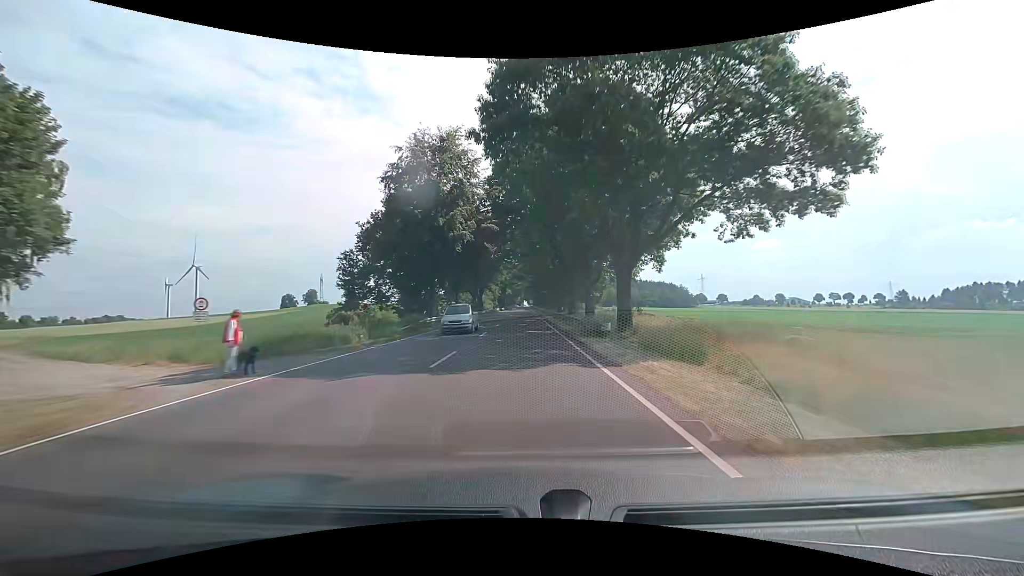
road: primary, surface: asphalt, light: Day
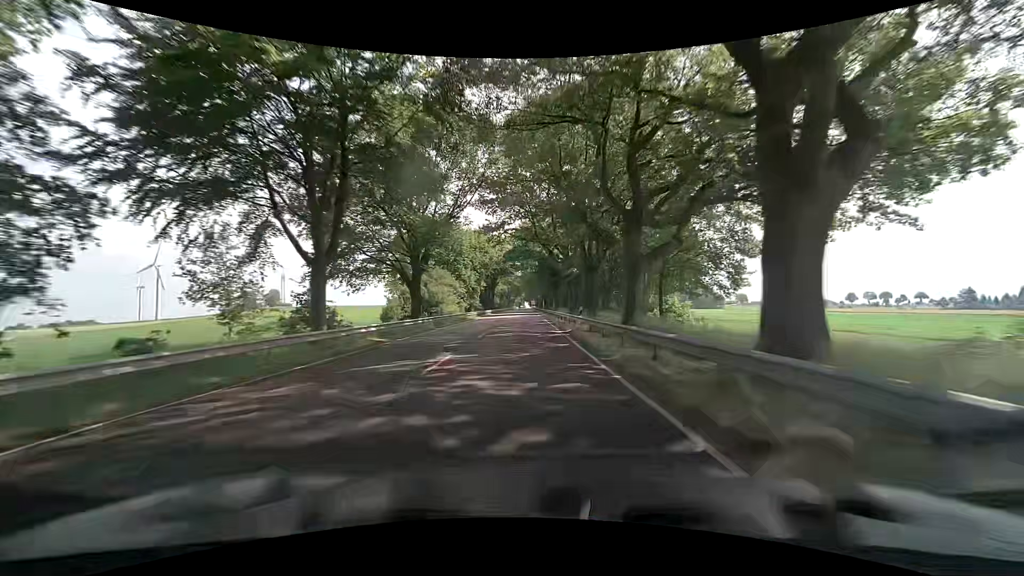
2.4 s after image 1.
(-0.1, +61.4) m; -1°
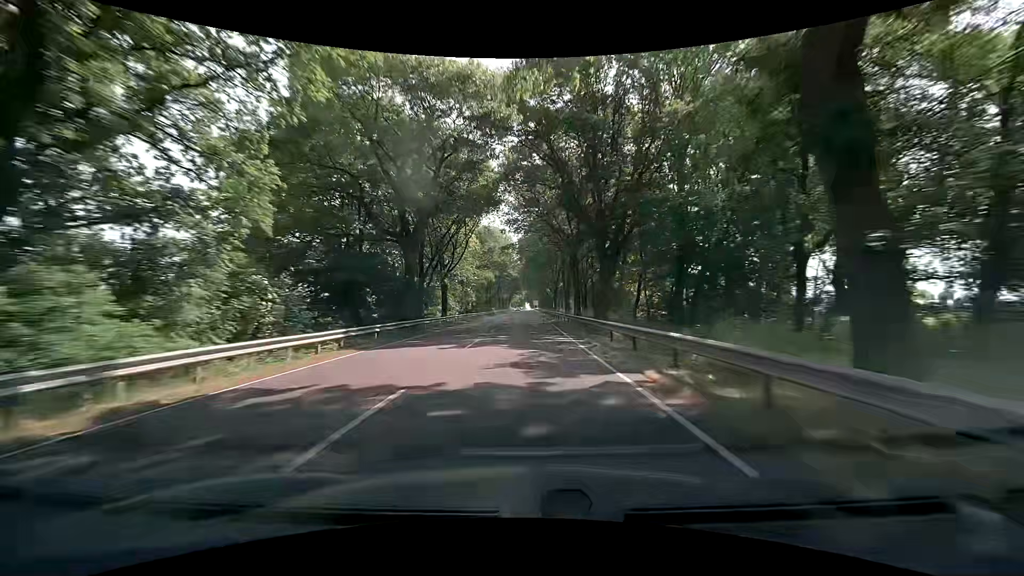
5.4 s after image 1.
(+0.8, +77.8) m; +1°
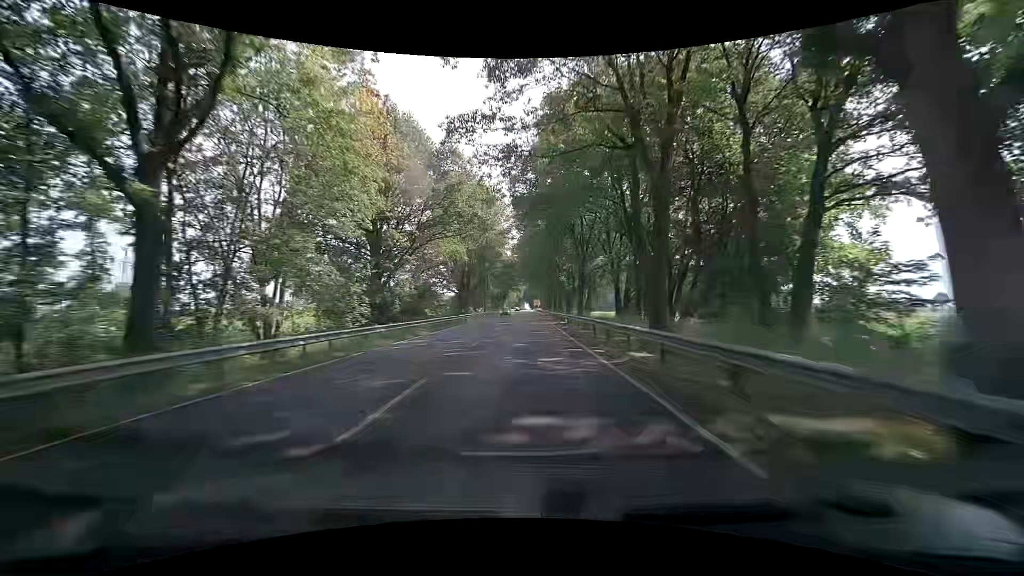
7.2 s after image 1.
(-0.1, +47.1) m; 0°
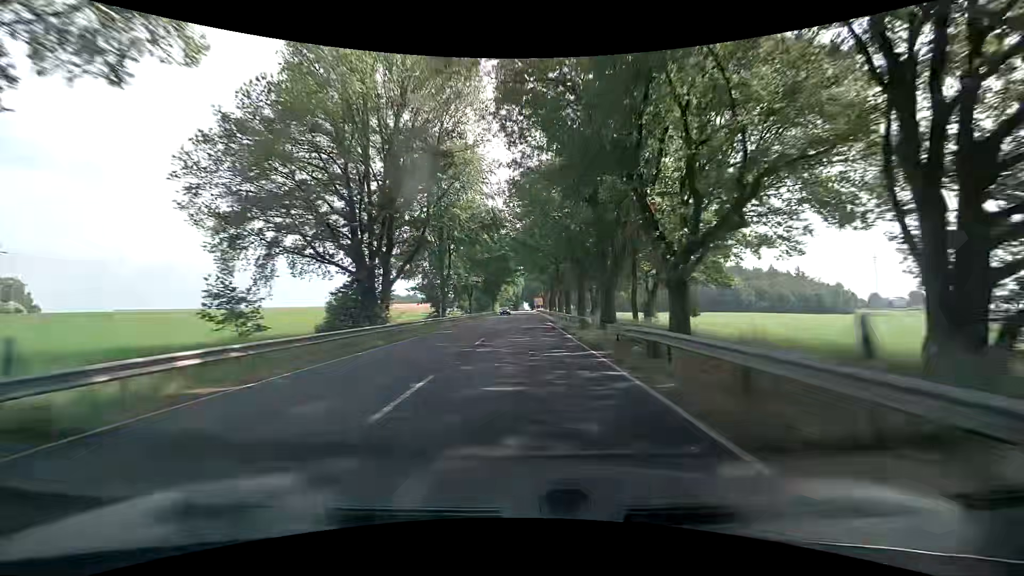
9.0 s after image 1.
(-0.1, +47.3) m; 0°
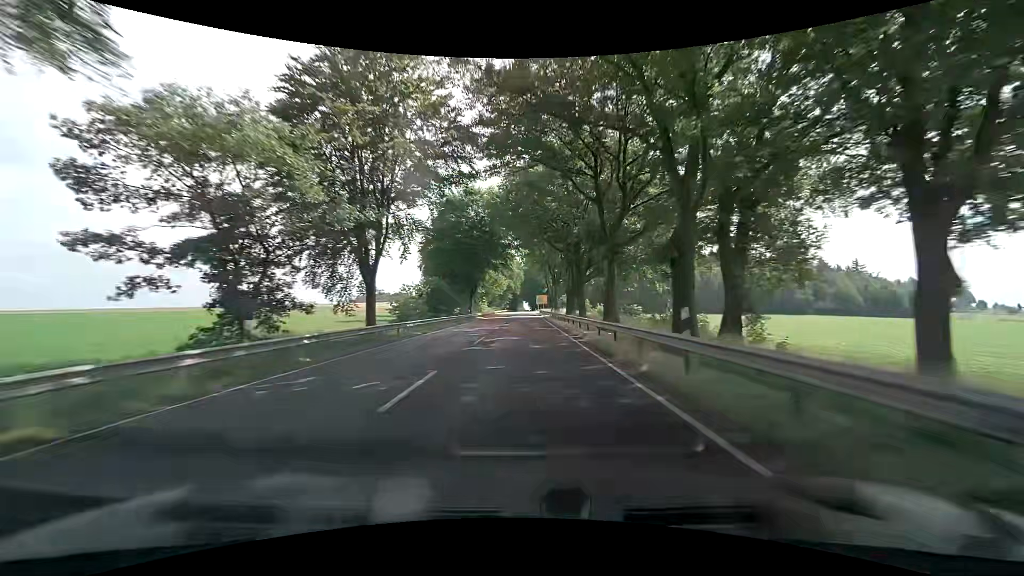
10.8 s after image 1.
(-0.2, +47.4) m; -1°
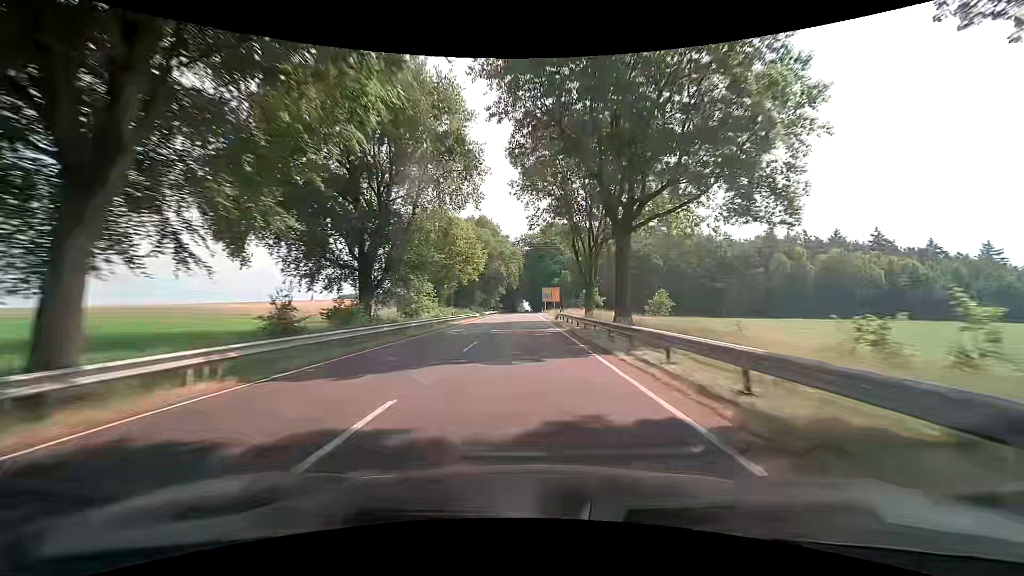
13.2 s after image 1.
(+0.5, +63.2) m; 0°
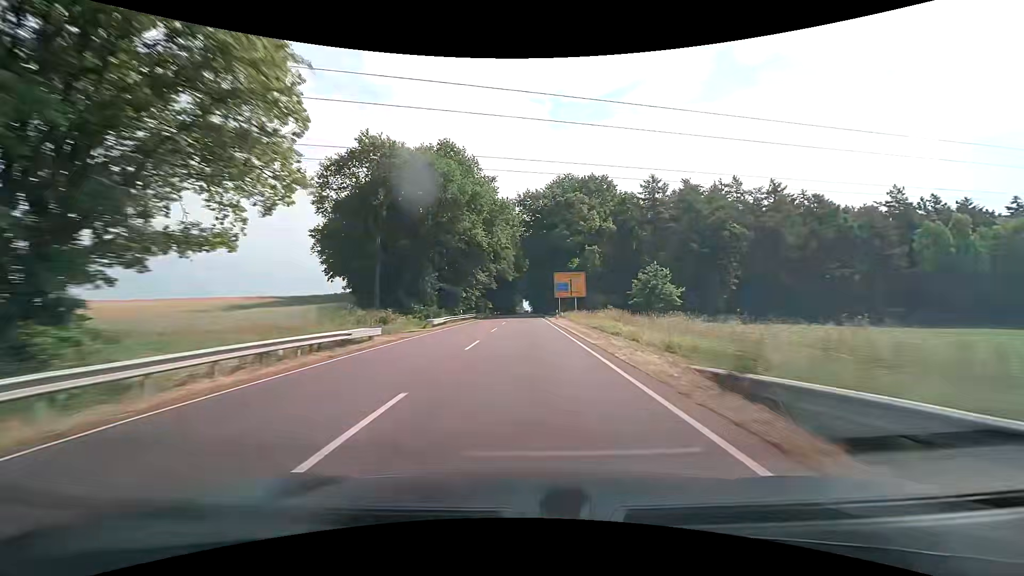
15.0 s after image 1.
(+0.2, +47.4) m; +1°
(0, +10) (0, +20) (0, +30) (0, +40) (0, +50) (0, +60) (0, +70) (-1, +80) (-1, +90) (-1, +100) m
